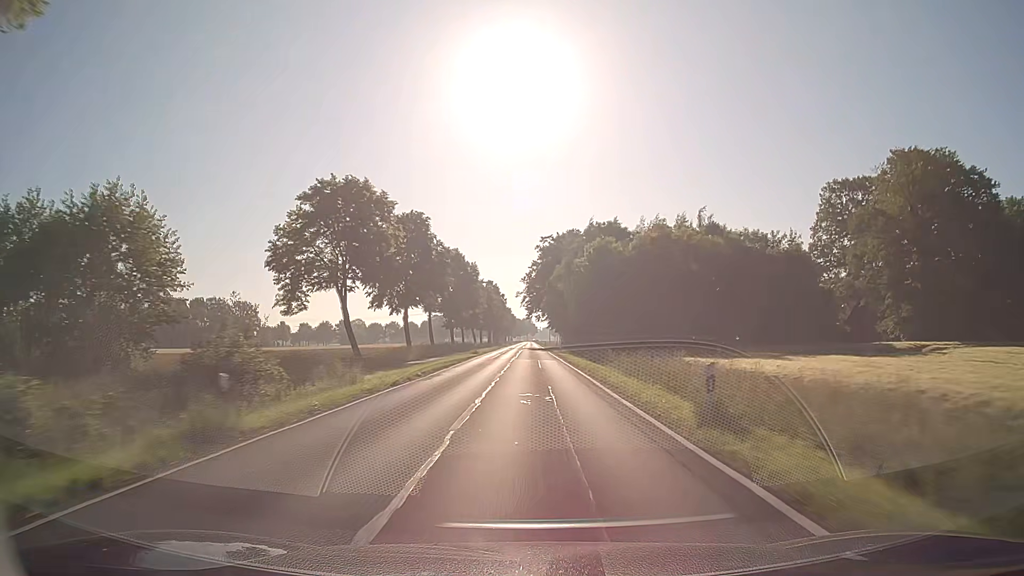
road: secondary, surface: asphalt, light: Day
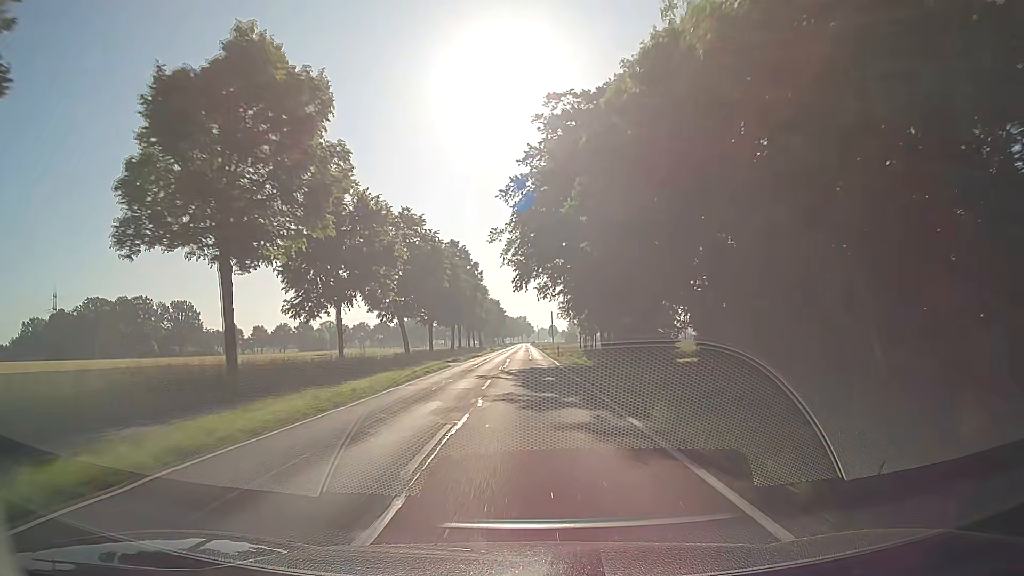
(+0.4, +63.1) m; +1°
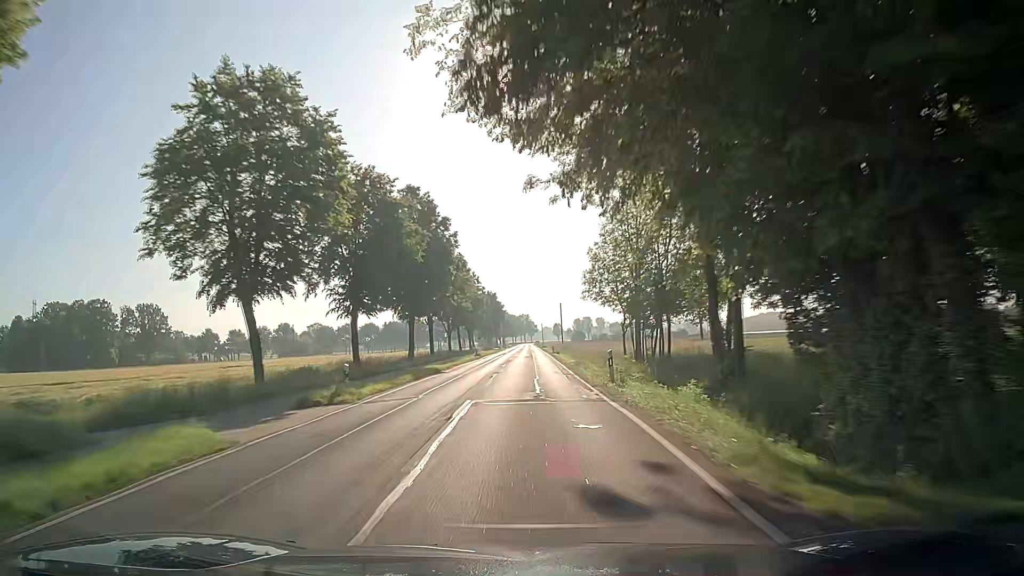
(0.0, +31.6) m; 0°
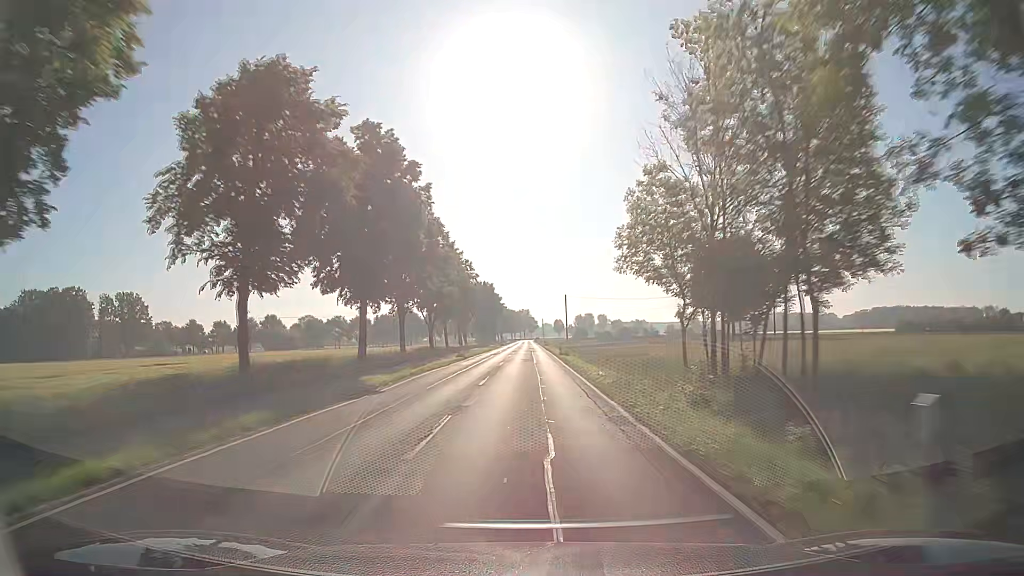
(0.0, +15.8) m; 0°
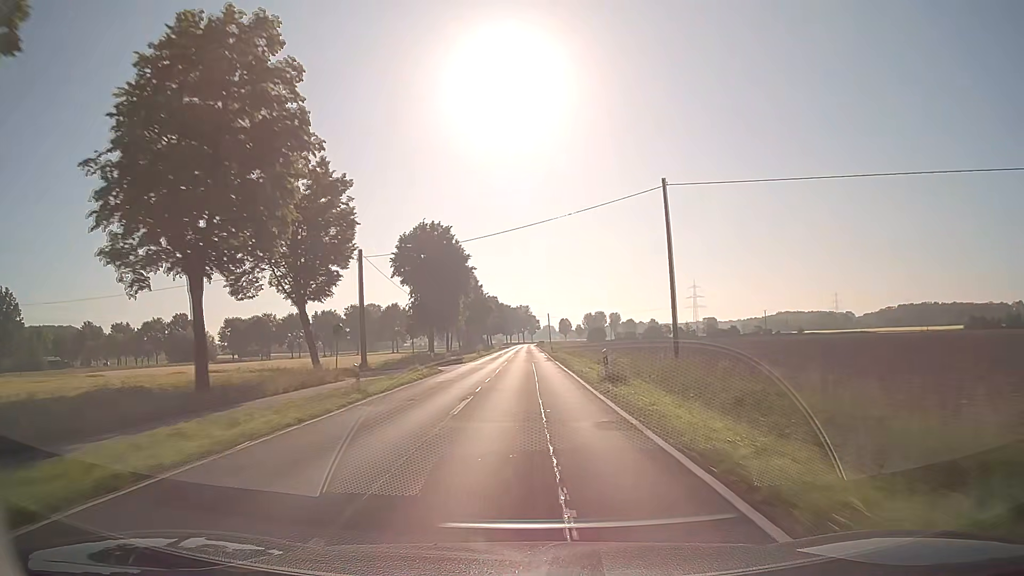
(-0.3, +79.1) m; 0°
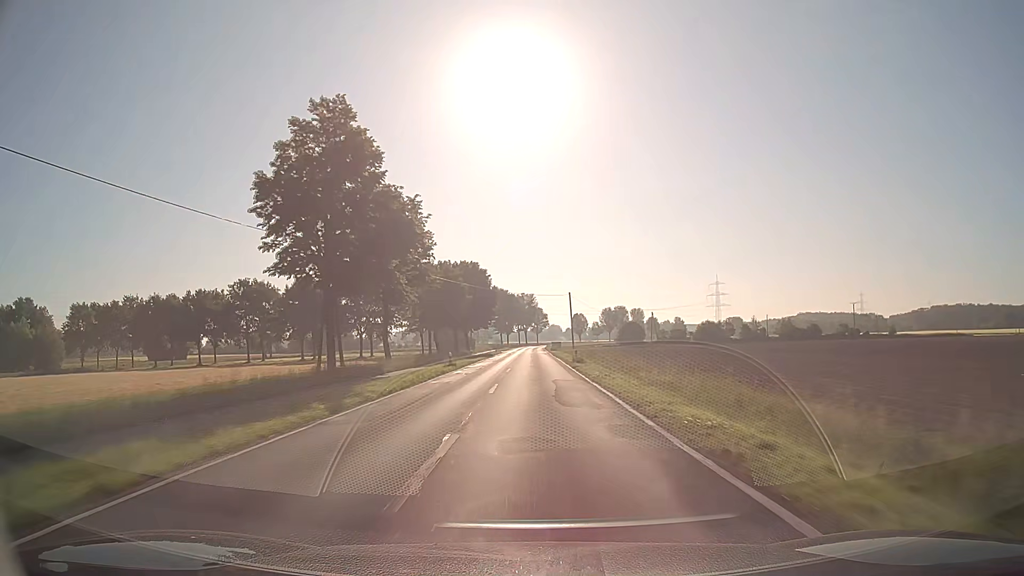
(0.0, +79.1) m; 0°
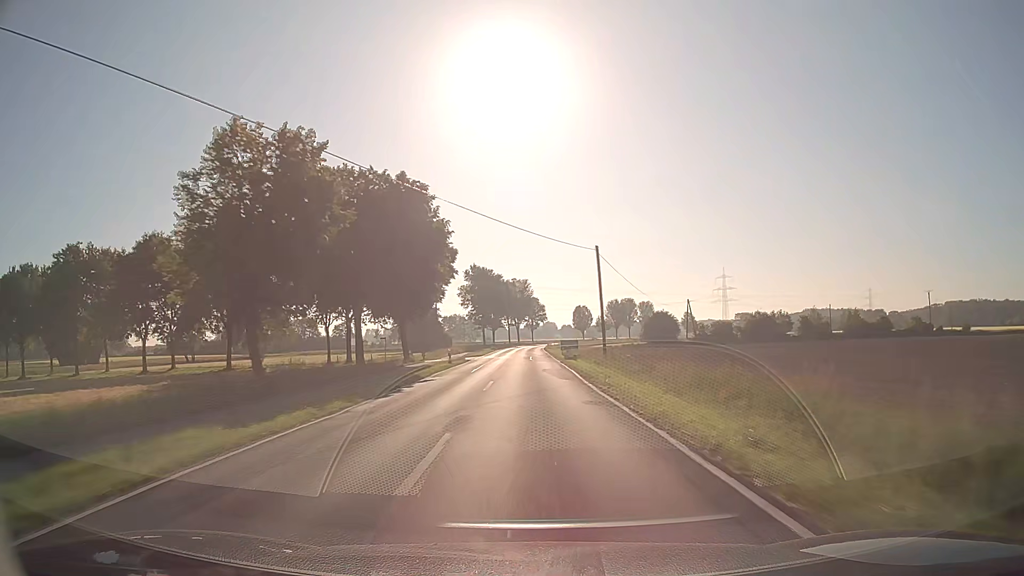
(+0.2, +47.4) m; +1°
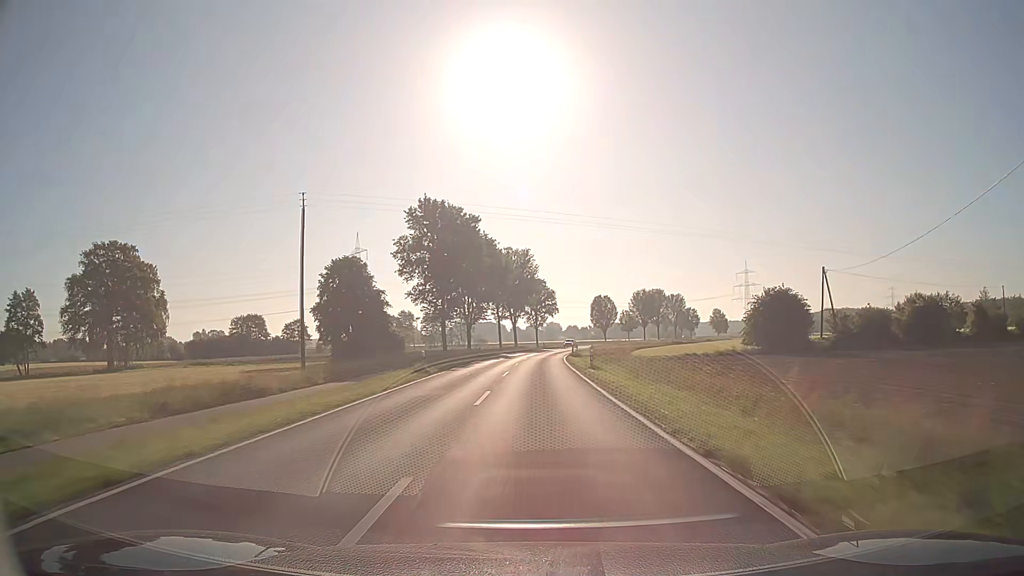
(-0.1, +63.3) m; 0°
(0, +10) (0, +20) (0, +30) (0, +40) (+1, +50) (+1, +60) (+2, +70) (+3, +80) (+4, +90) (+6, +100) m
